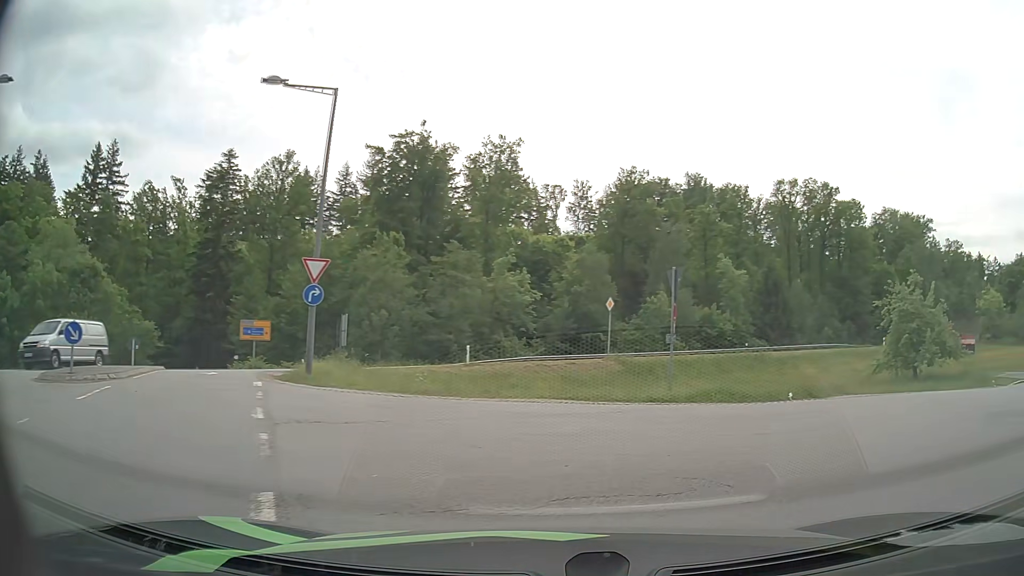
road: residential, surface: asphalt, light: Day
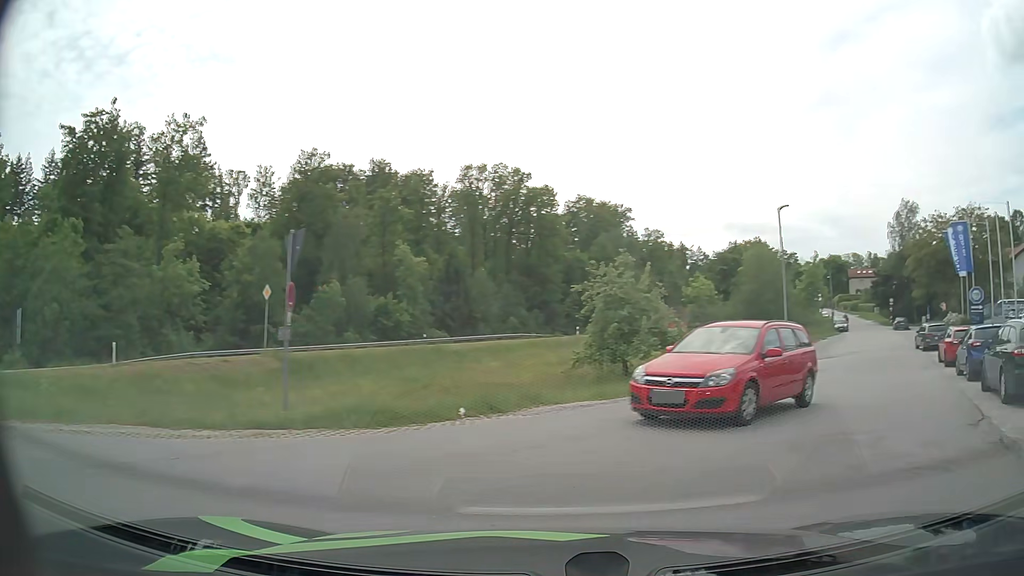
(+1.0, +4.5) m; +27°
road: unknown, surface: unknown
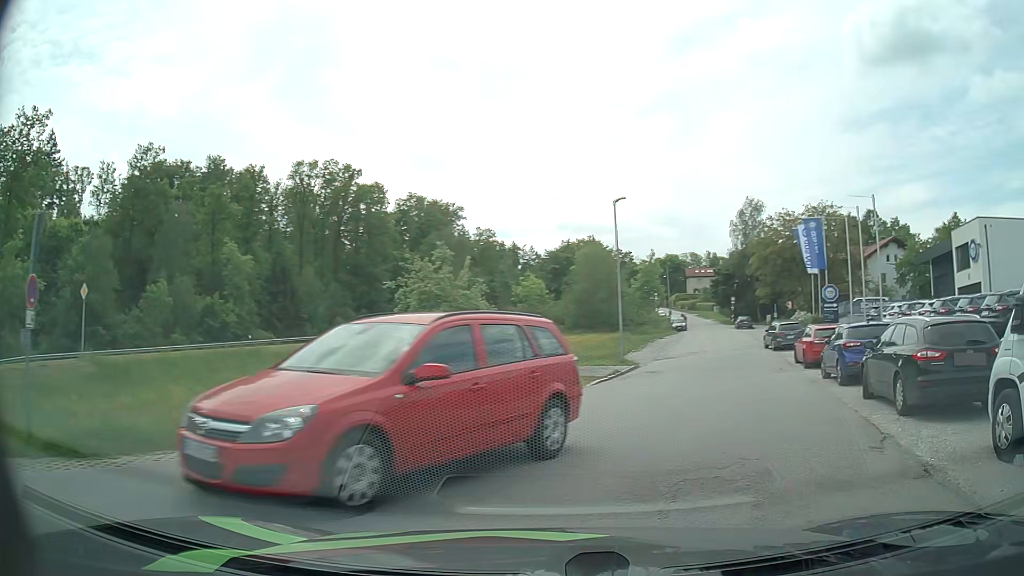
(+0.3, +2.2) m; +15°
